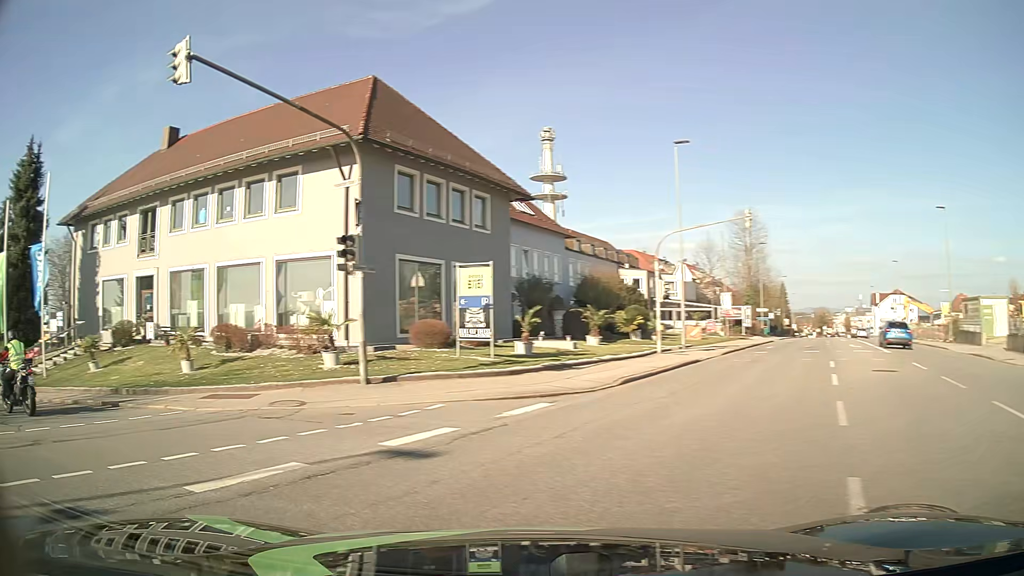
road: tertiary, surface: asphalt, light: Day
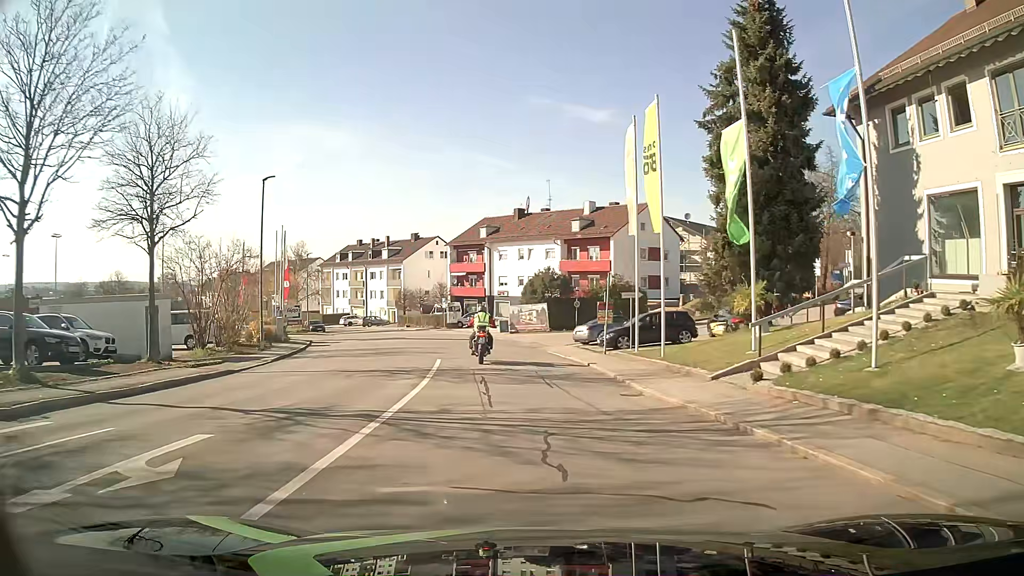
(-11.1, +11.6) m; -63°
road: residential
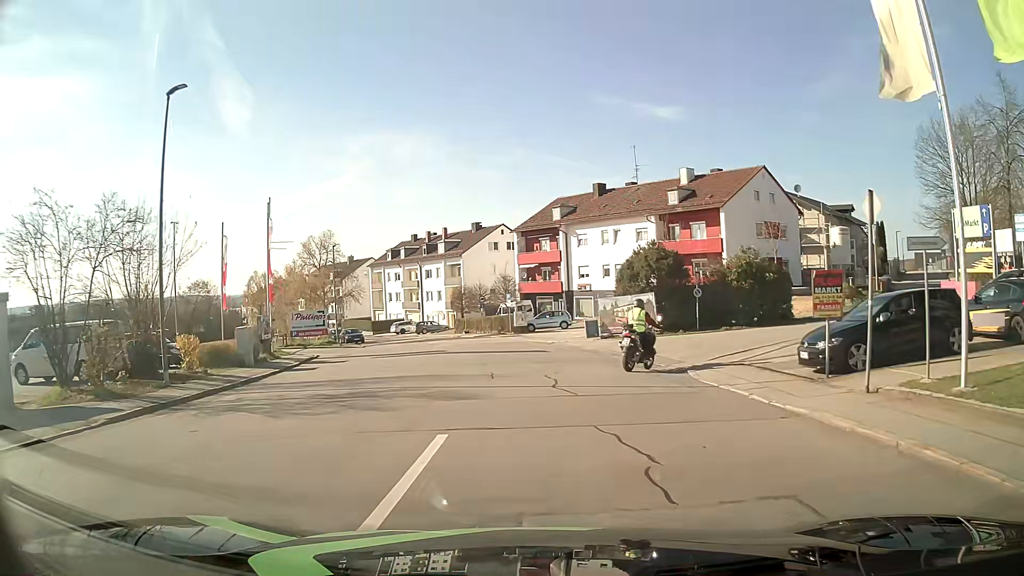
(-1.0, +14.8) m; -7°
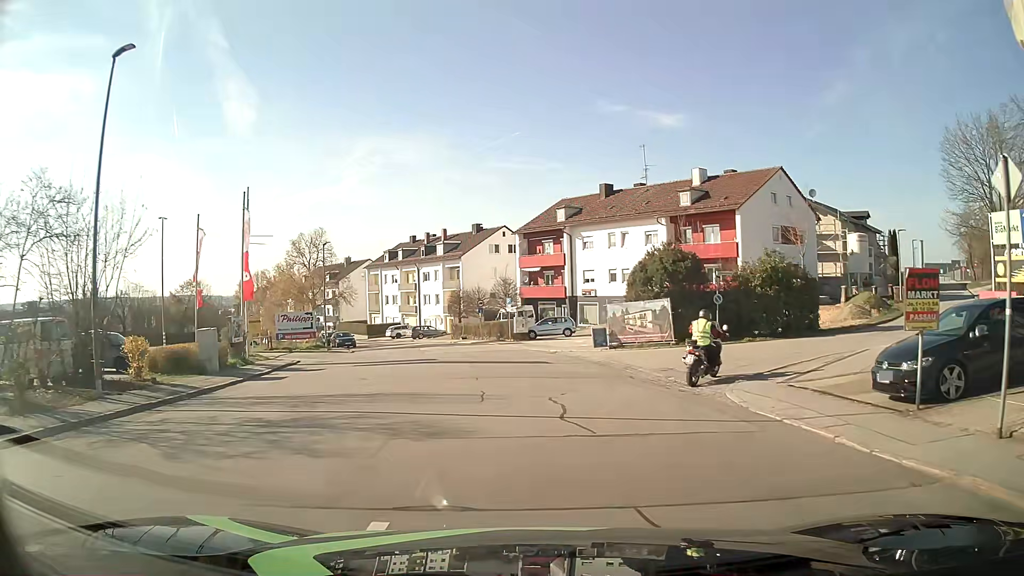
(0.0, +3.2) m; +1°
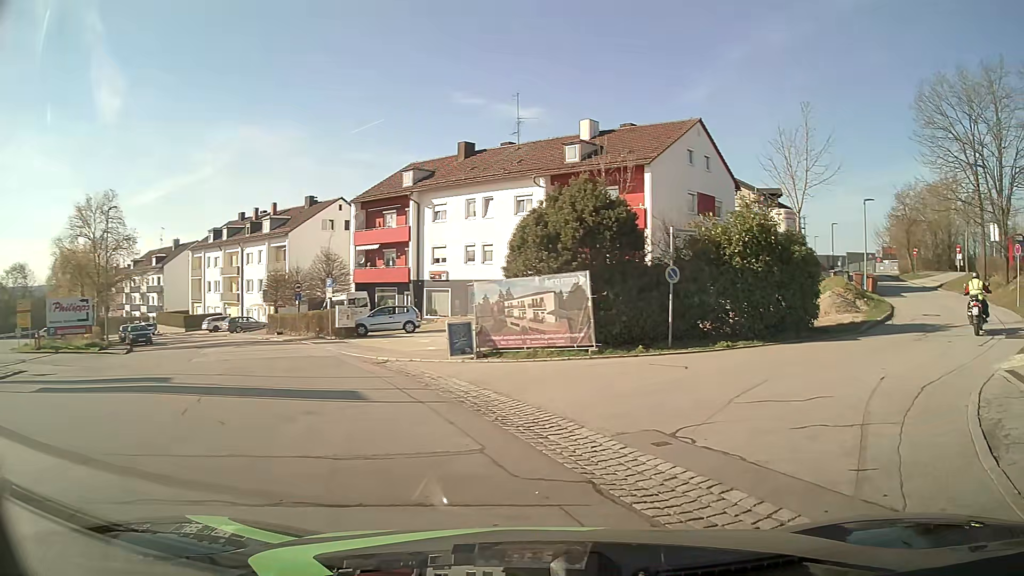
(+0.3, +12.4) m; +14°
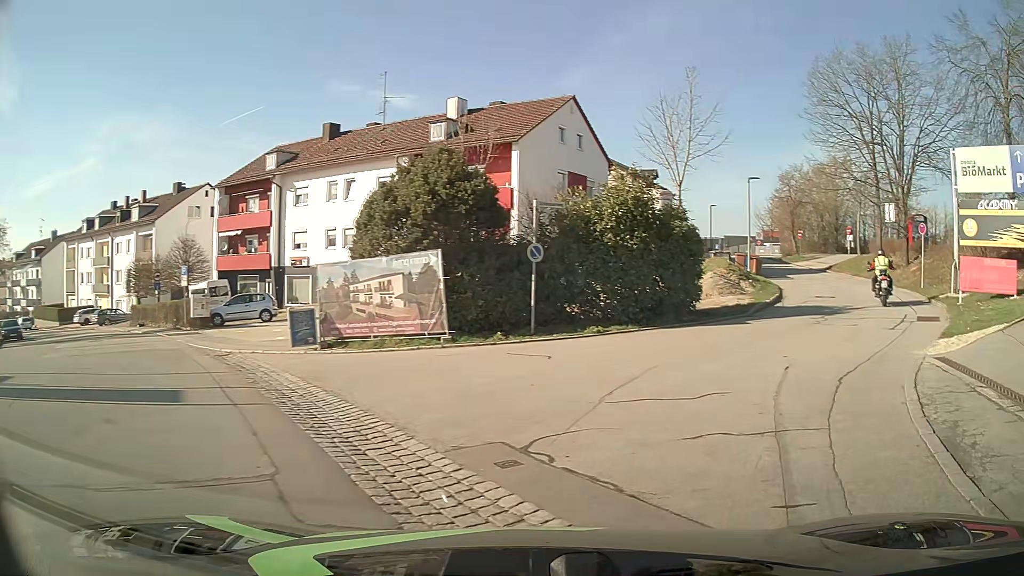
(+0.1, +1.7) m; +10°
